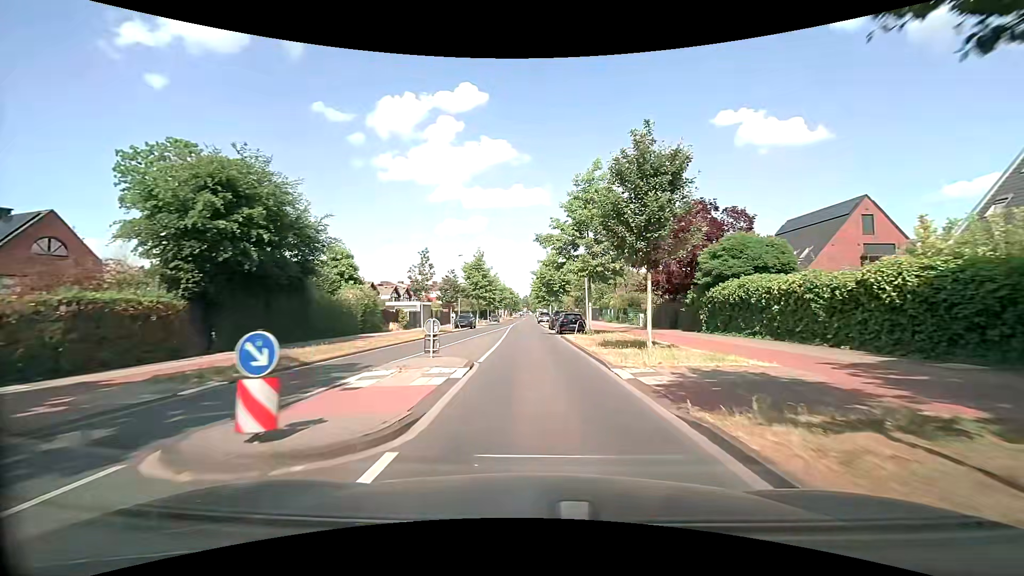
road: tertiary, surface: asphalt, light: Day
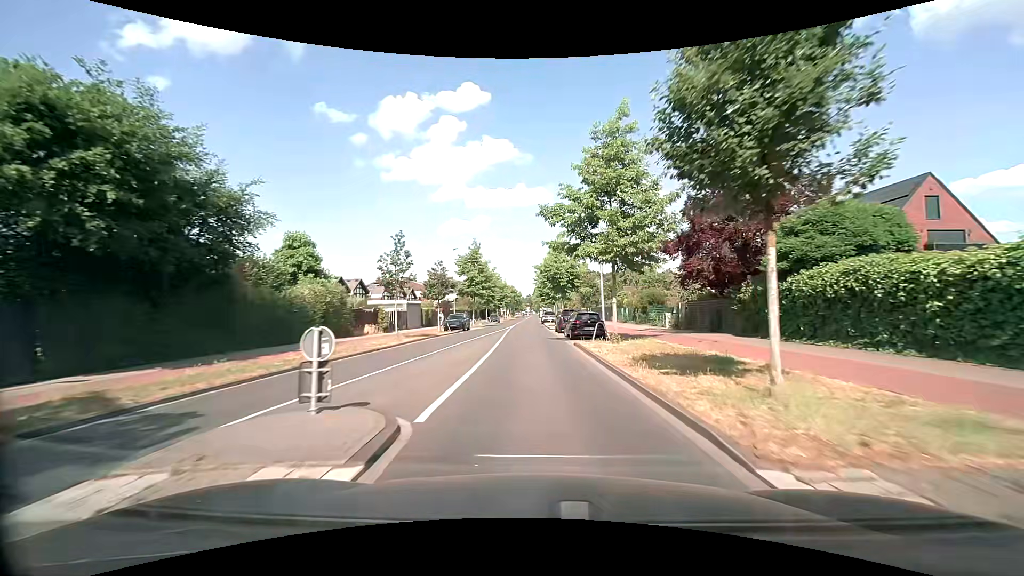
(0.0, +7.4) m; 0°
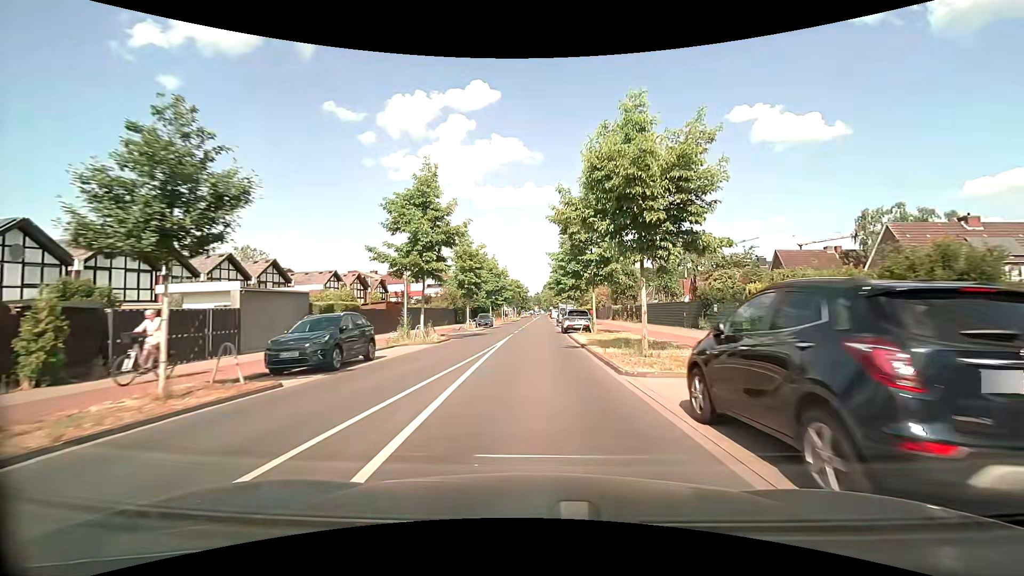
(-0.5, +29.5) m; -1°
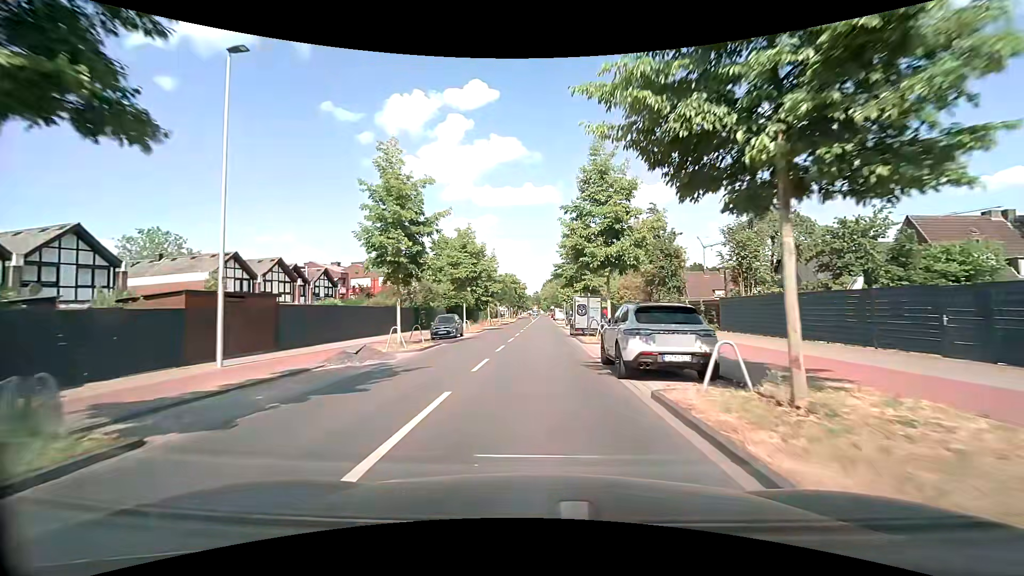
(+0.1, +22.1) m; +1°
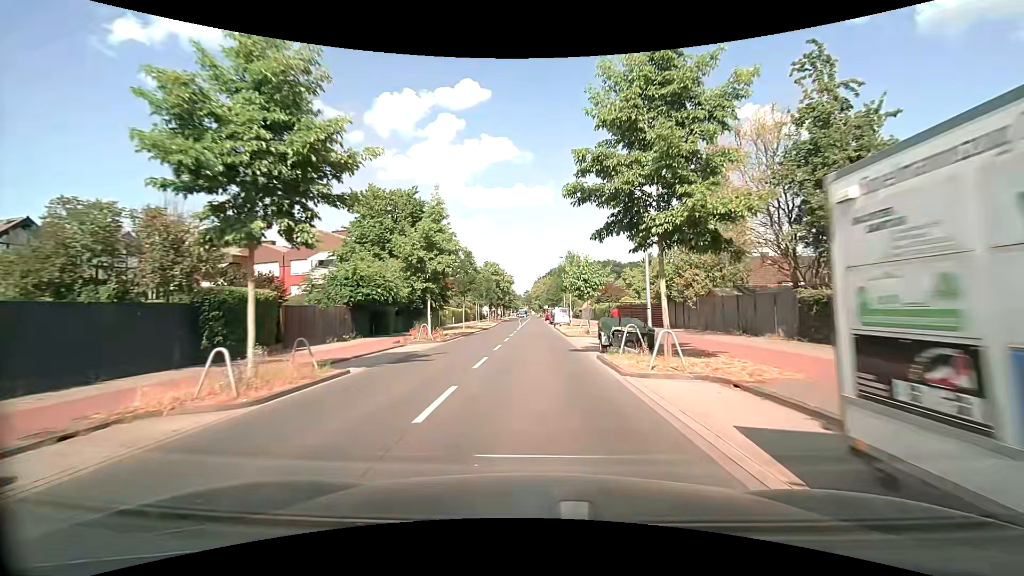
(+0.1, +29.3) m; 0°
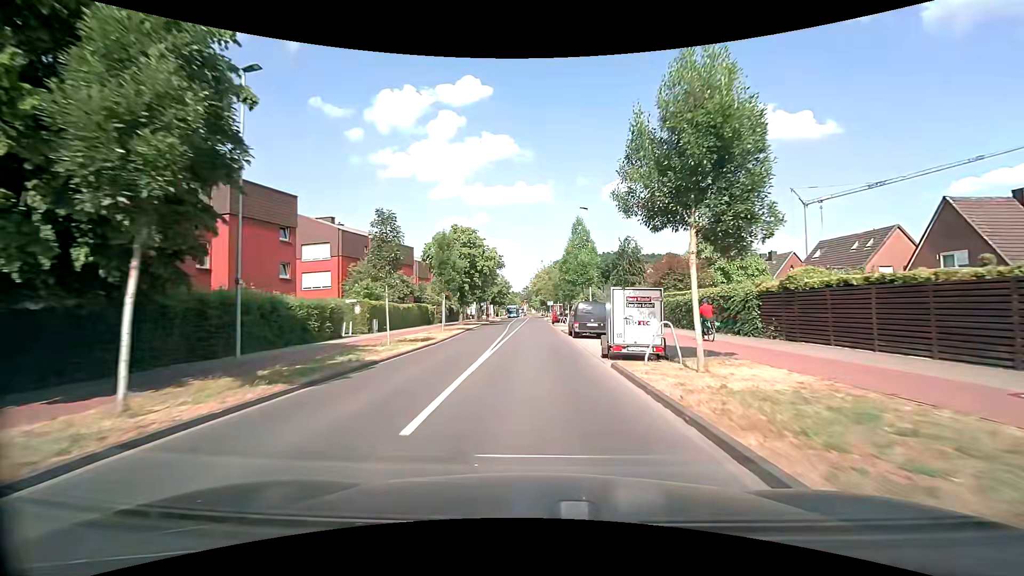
(+0.3, +36.6) m; +1°
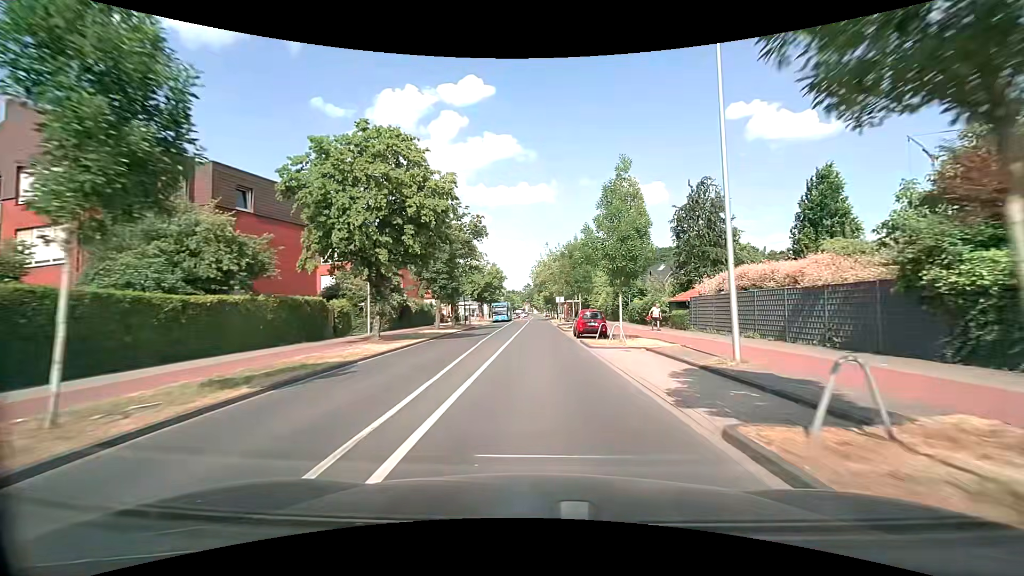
(-0.3, +30.1) m; 0°
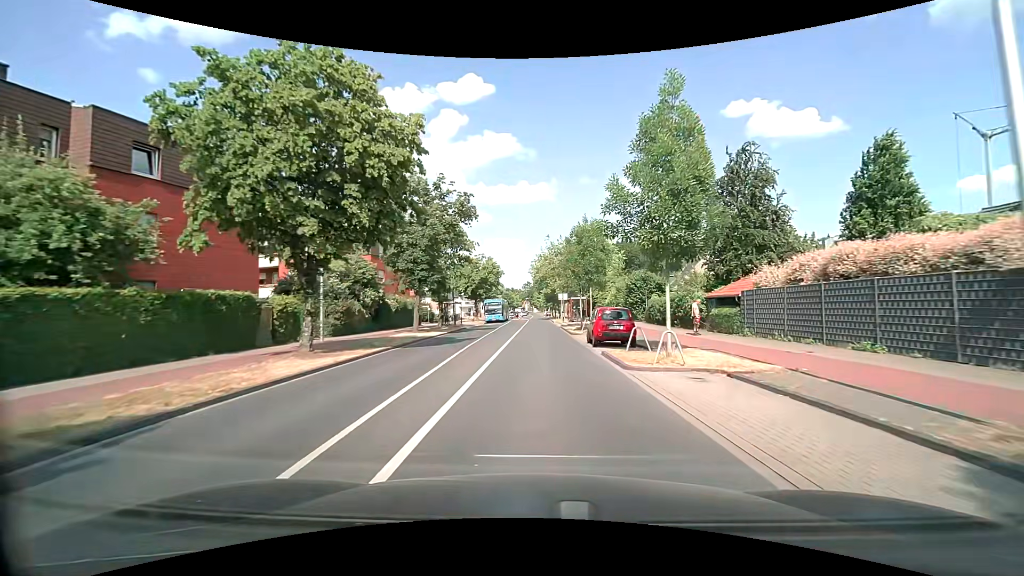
(0.0, +7.6) m; 0°
(0, +10) (0, +20) (0, +30) (0, +40) (0, +50) (0, +60) (0, +70) (0, +80) (+1, +90) (+1, +100) m
